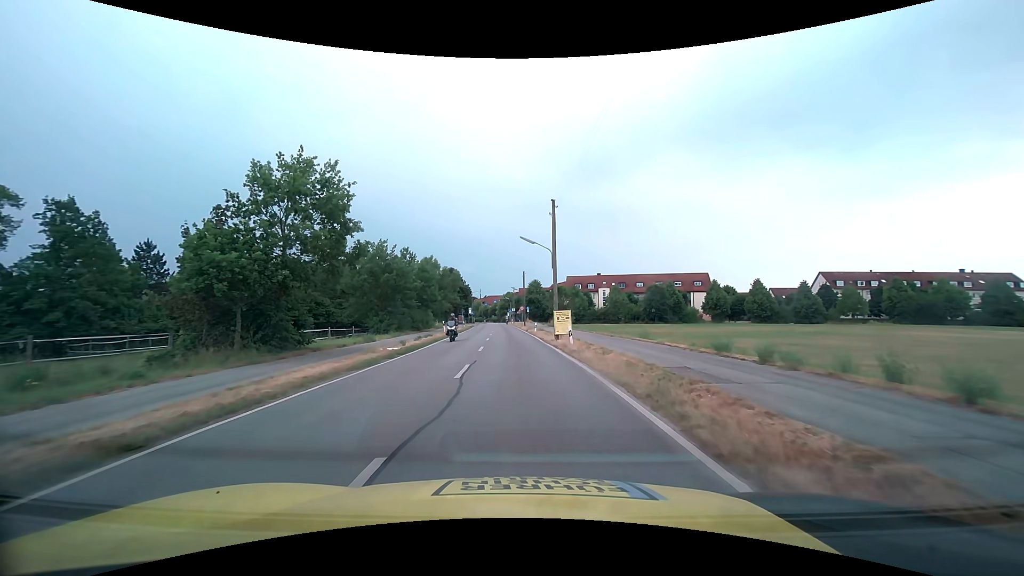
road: tertiary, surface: asphalt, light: Day
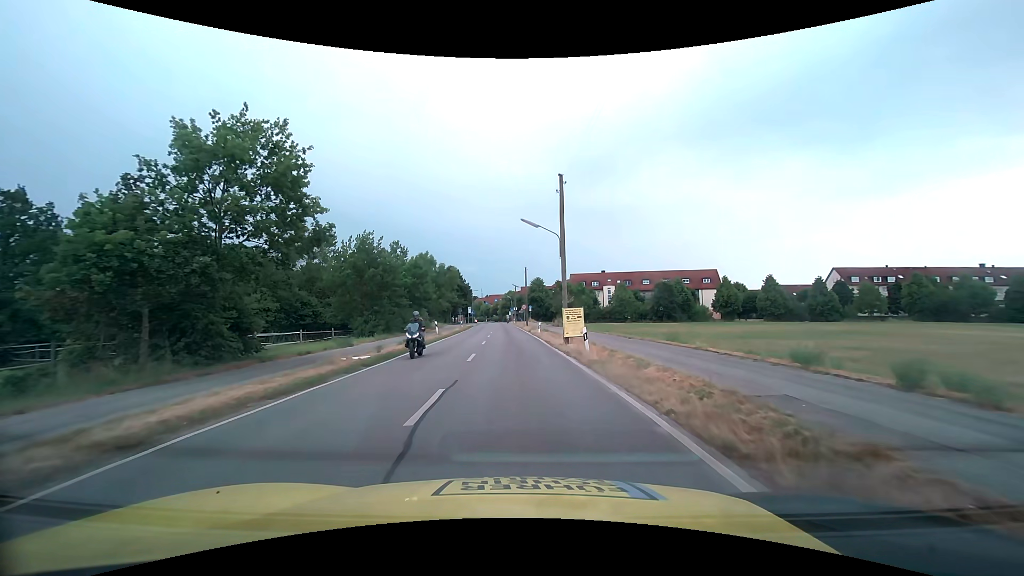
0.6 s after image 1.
(0.0, +4.8) m; 0°
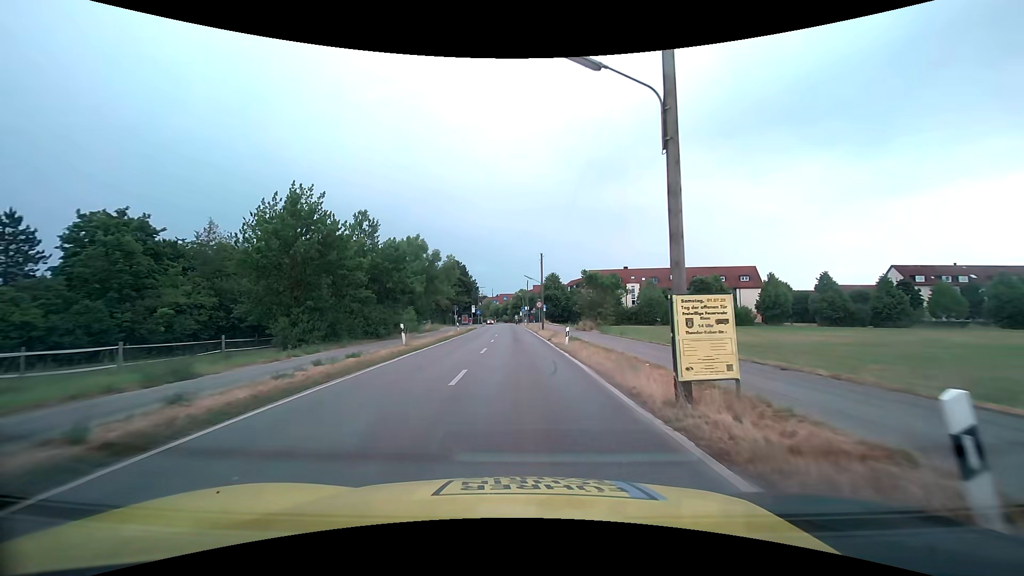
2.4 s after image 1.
(-0.4, +14.5) m; -1°
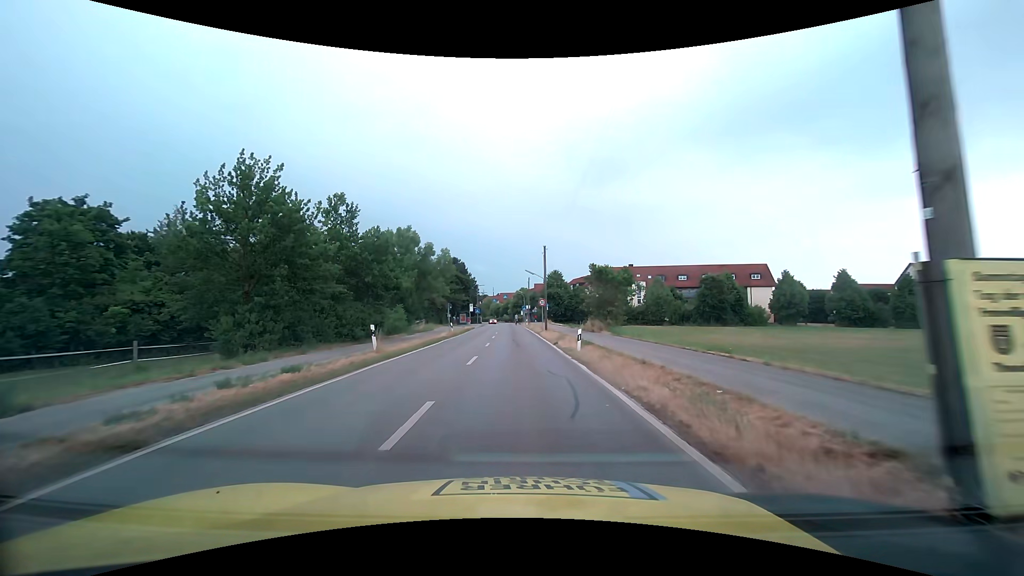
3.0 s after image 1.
(0.0, +4.9) m; 0°
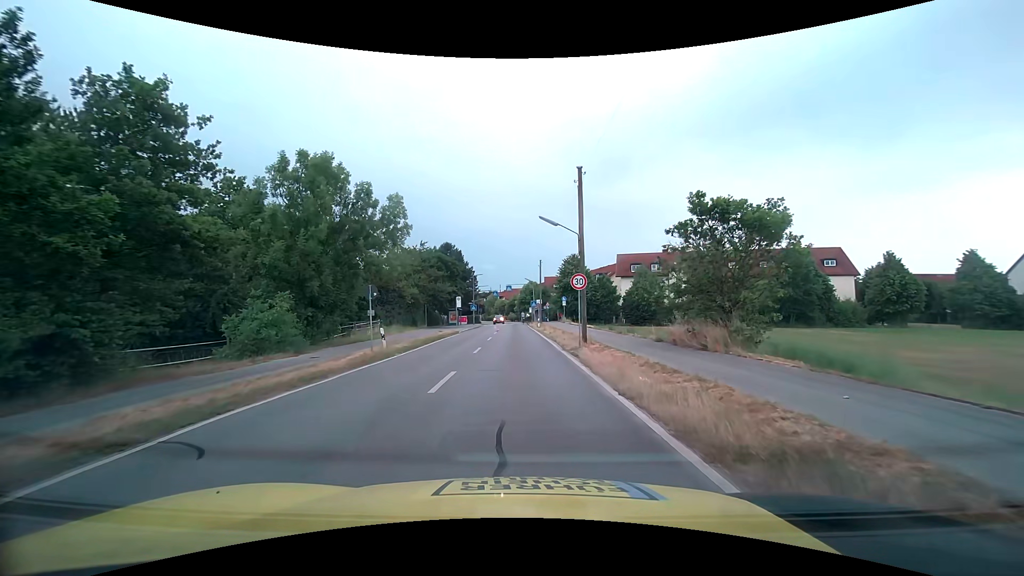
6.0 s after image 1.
(-0.2, +23.1) m; -1°
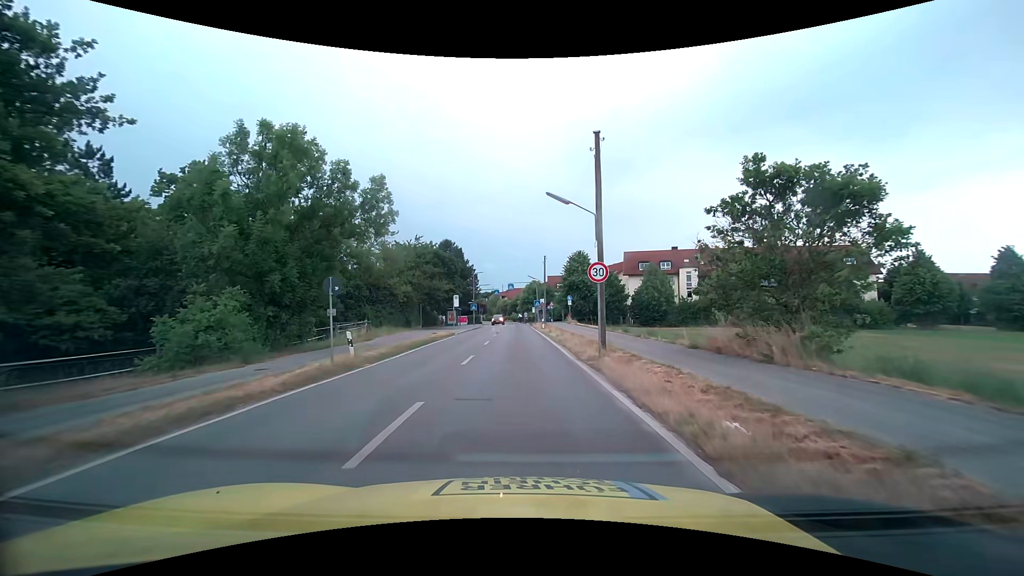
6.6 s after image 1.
(0.0, +4.1) m; 0°
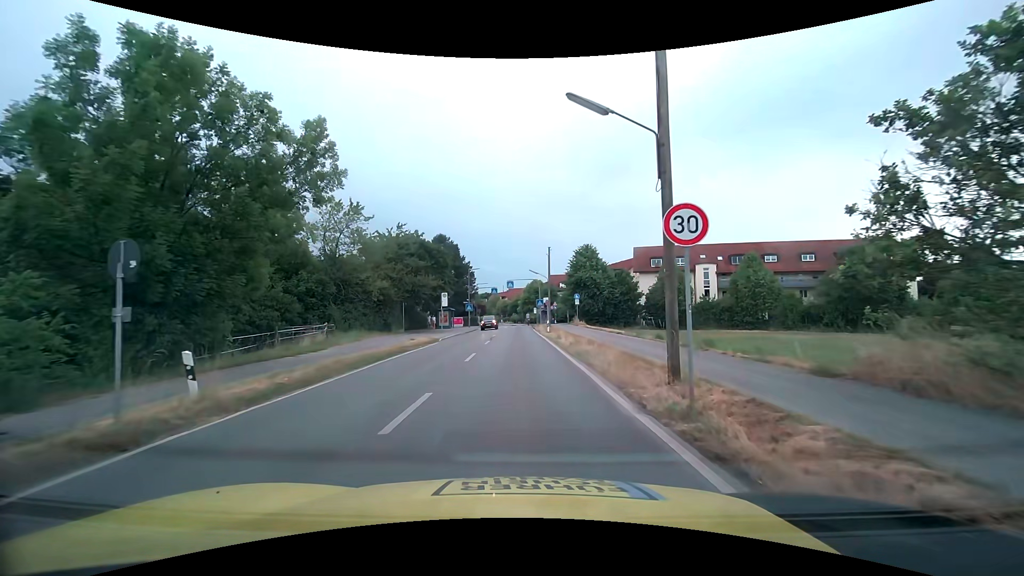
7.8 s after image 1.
(0.0, +7.7) m; -1°
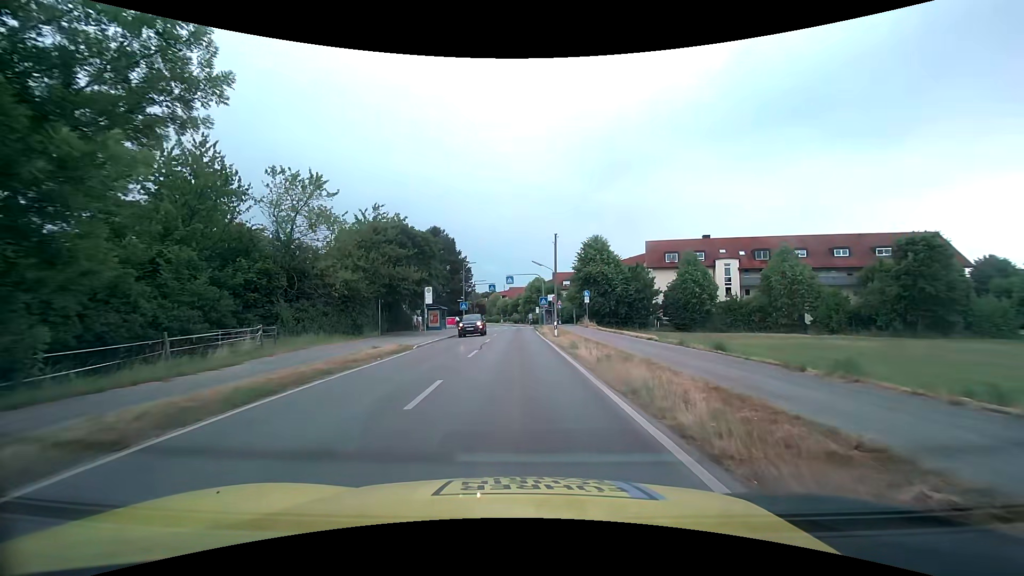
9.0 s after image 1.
(+0.1, +7.5) m; 0°
(0, +10) (0, +20) (0, +30) (0, +40) (0, +50) (0, +60) (0, +70) (0, +80) (0, +90) (-2, +100) m
